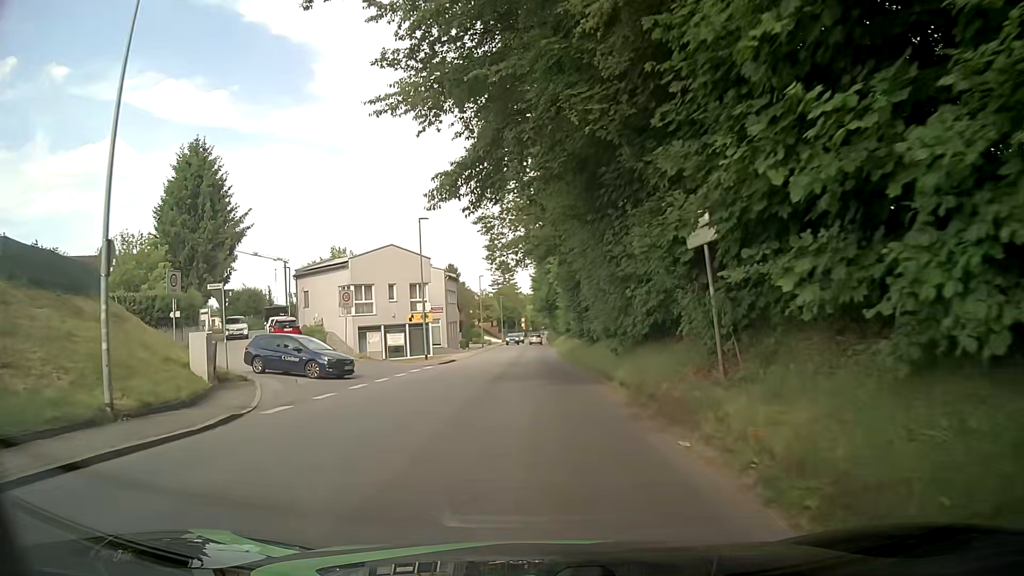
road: tertiary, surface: asphalt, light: Day
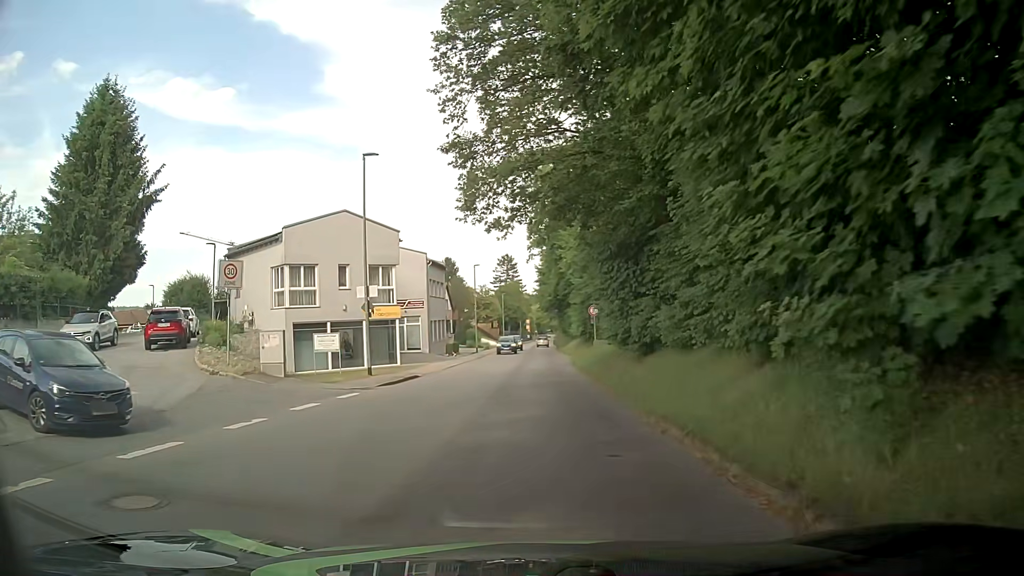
(+0.2, +14.4) m; +1°
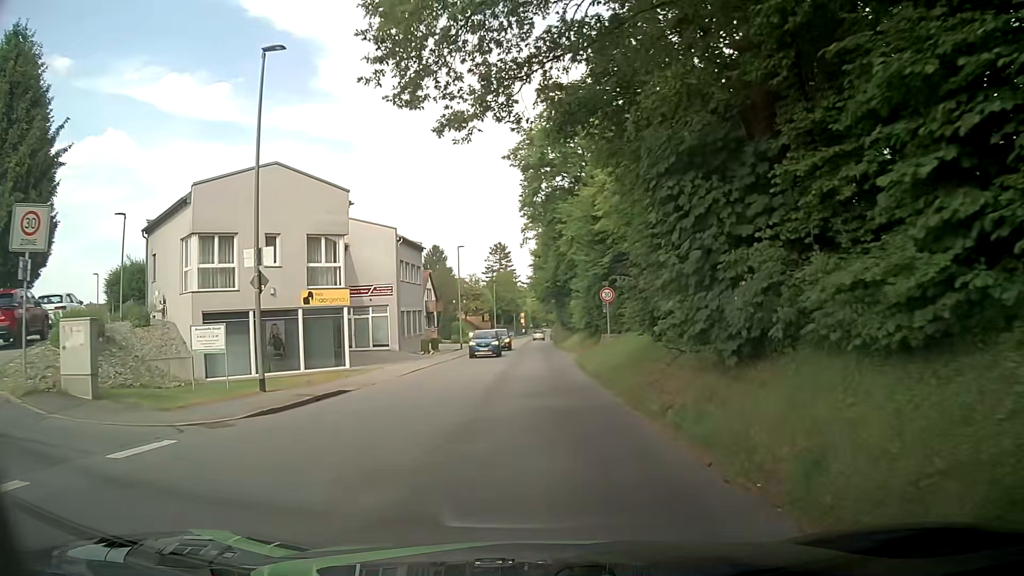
(0.0, +9.6) m; 0°
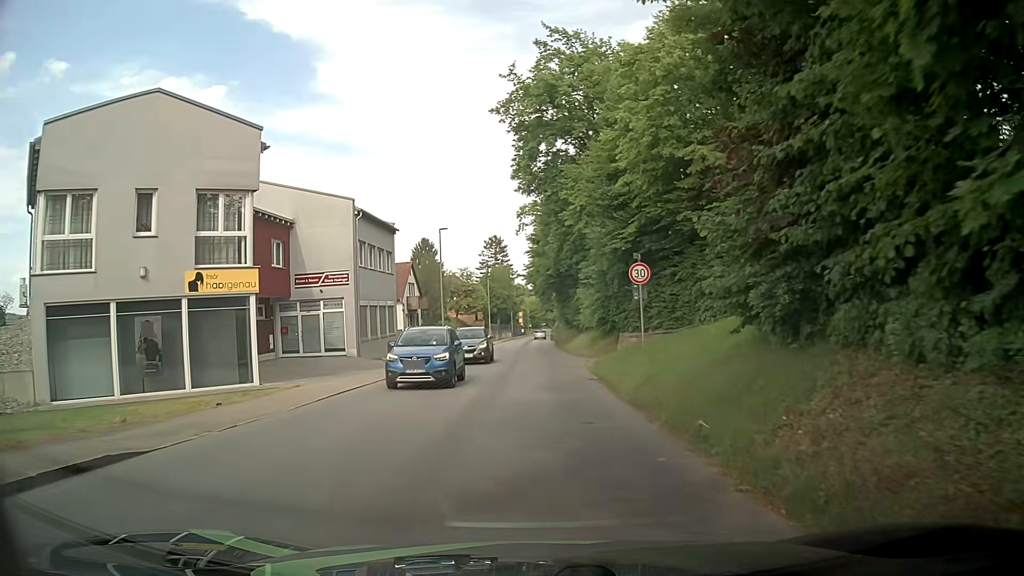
(-0.2, +9.6) m; -1°
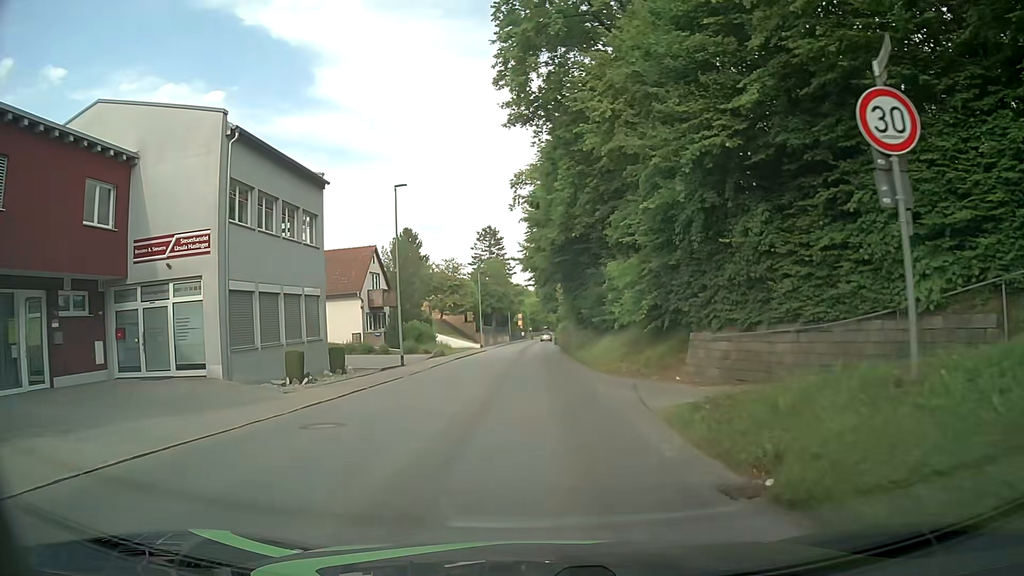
(+0.1, +14.5) m; 0°
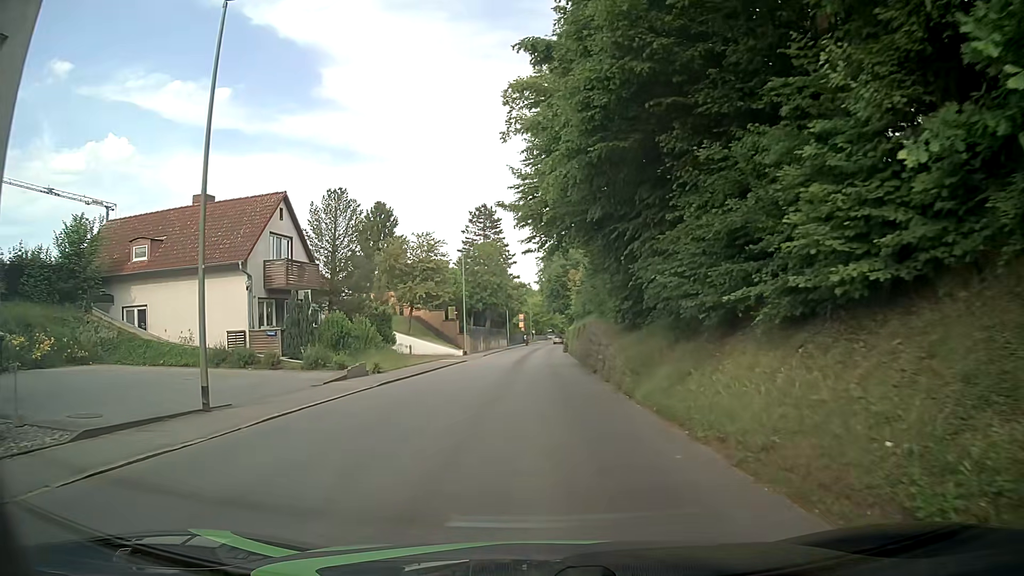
(+0.1, +19.1) m; 0°
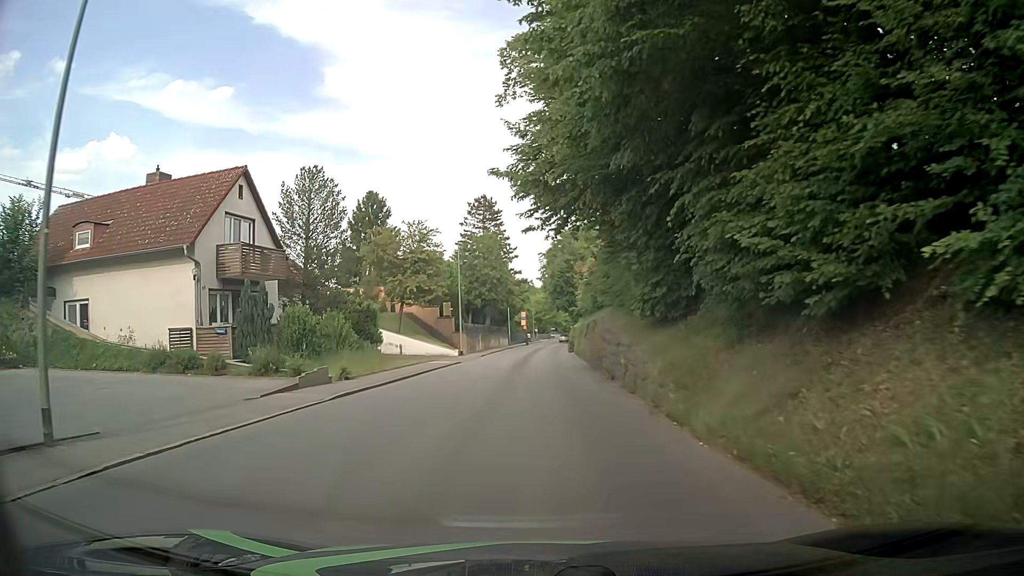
(0.0, +4.8) m; +2°
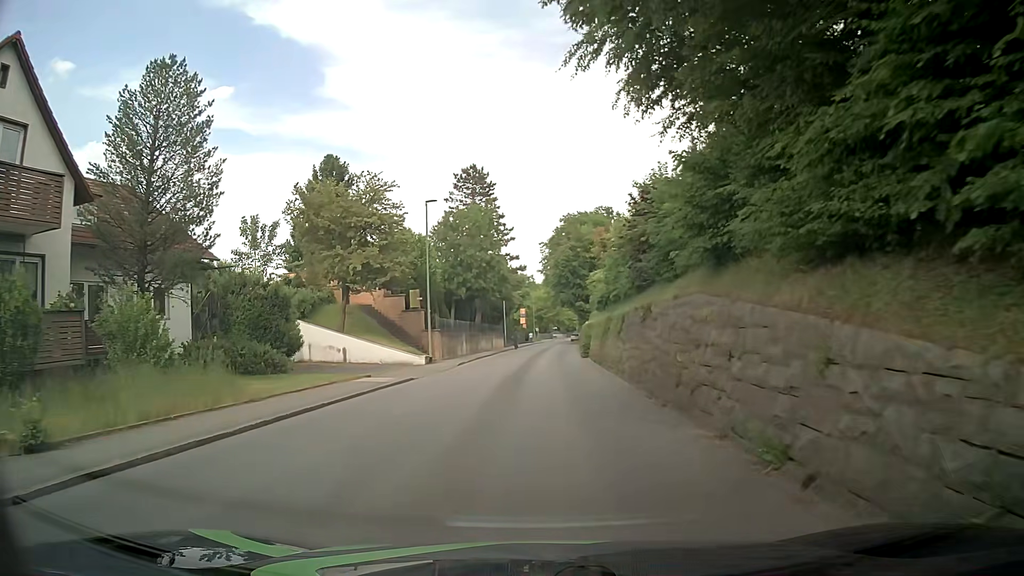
(-0.4, +14.4) m; -2°
(0, +10) (+1, +20) (+1, +30) (+1, +40) (+2, +50) (+3, +60) (+3, +70) (+4, +80) (+5, +90) (+6, +100) m
